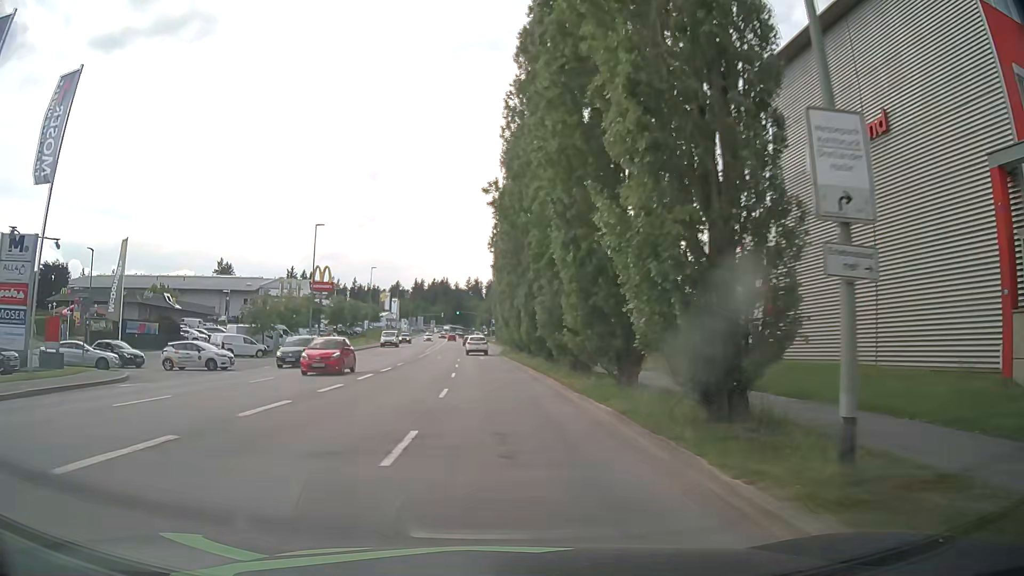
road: tertiary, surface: asphalt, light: Day
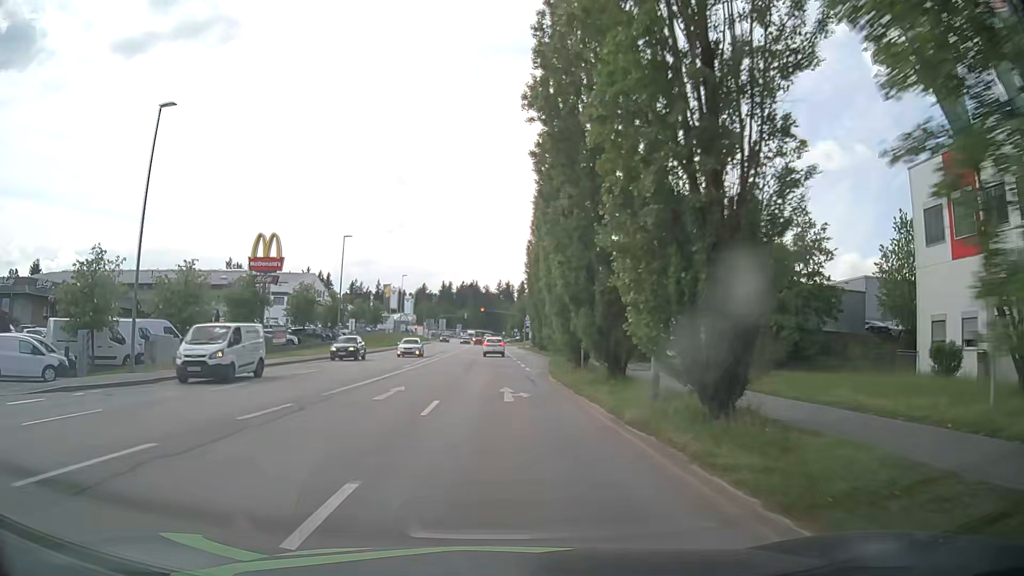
(-0.7, +31.0) m; -2°
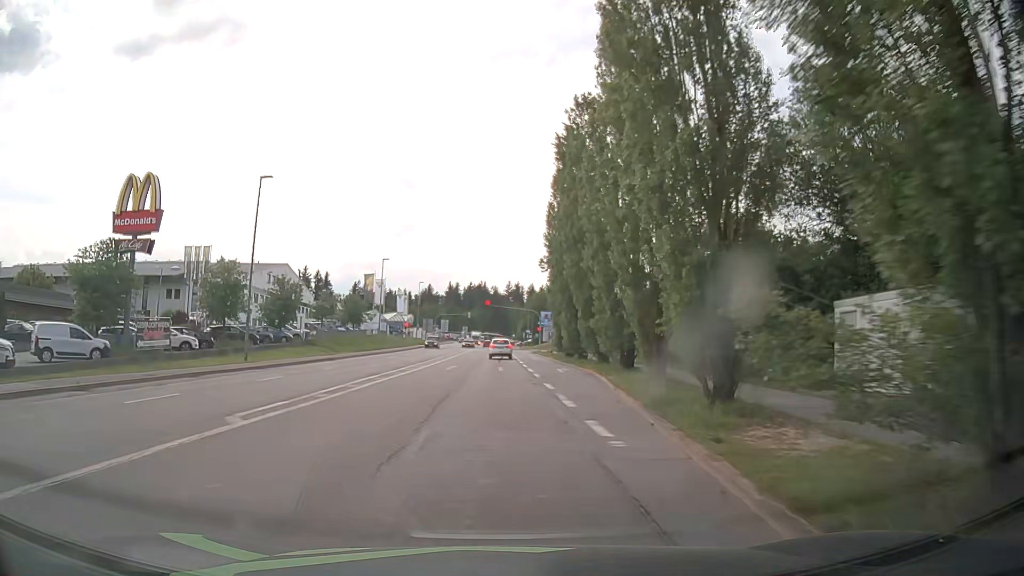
(-0.3, +23.2) m; -1°
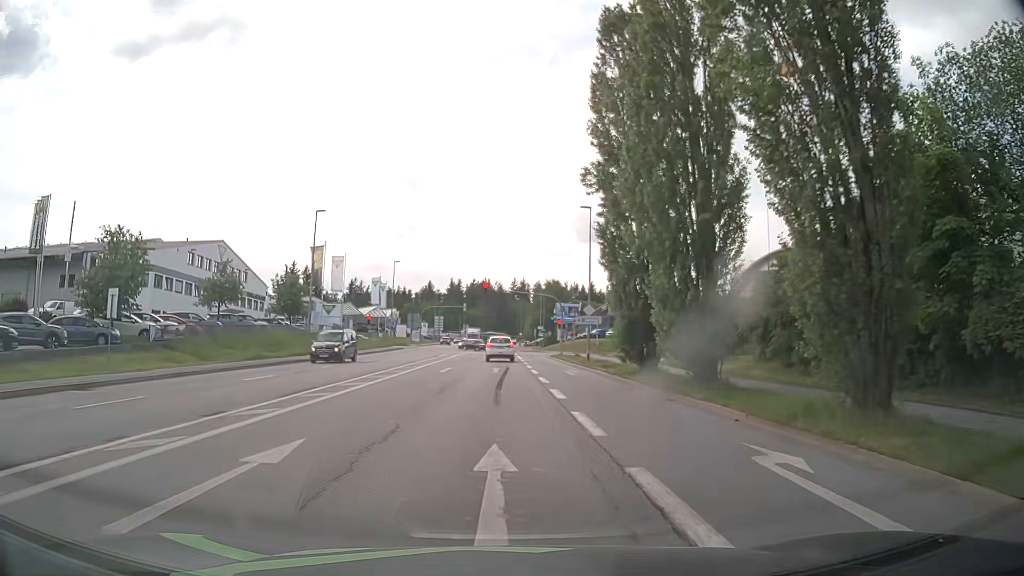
(+0.1, +28.9) m; -1°
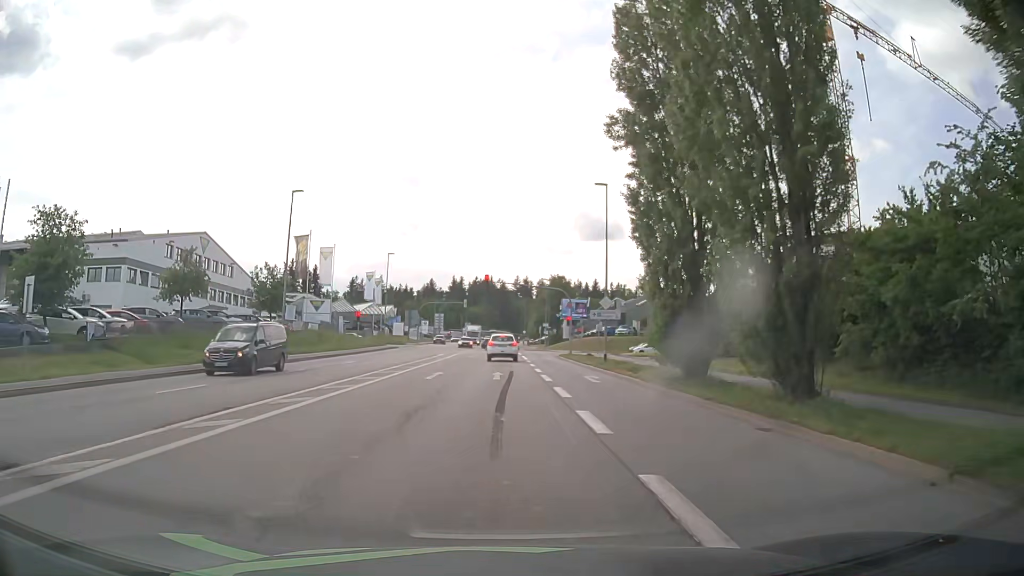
(+0.1, +6.2) m; 0°
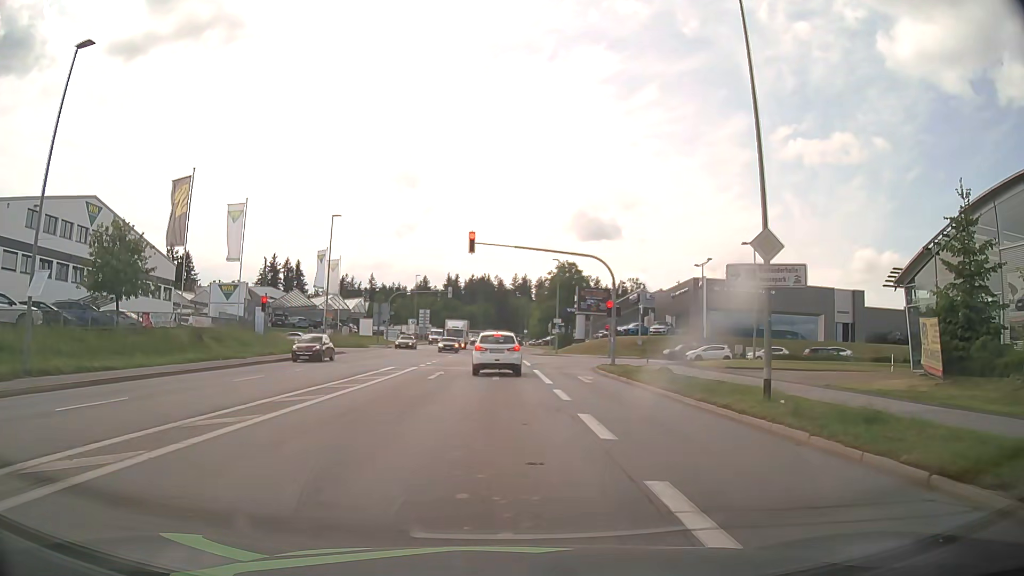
(+0.1, +23.9) m; +1°
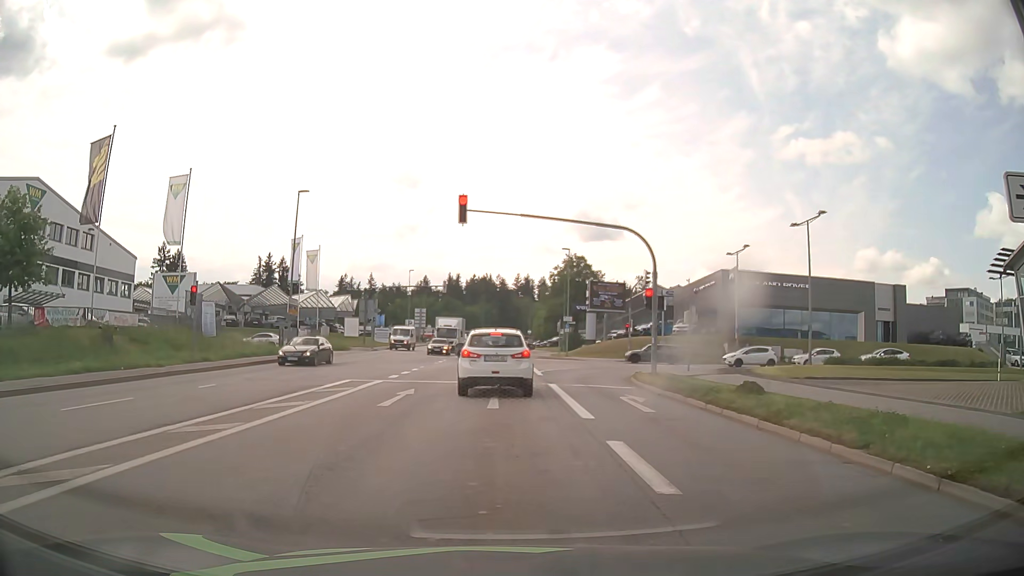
(-0.1, +9.1) m; 0°
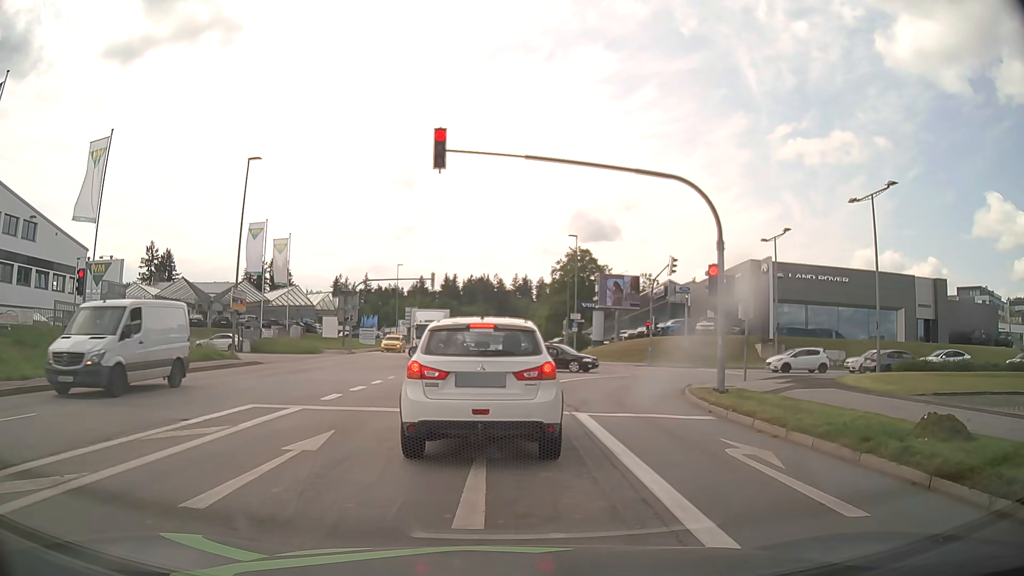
(-0.1, +8.4) m; 0°
